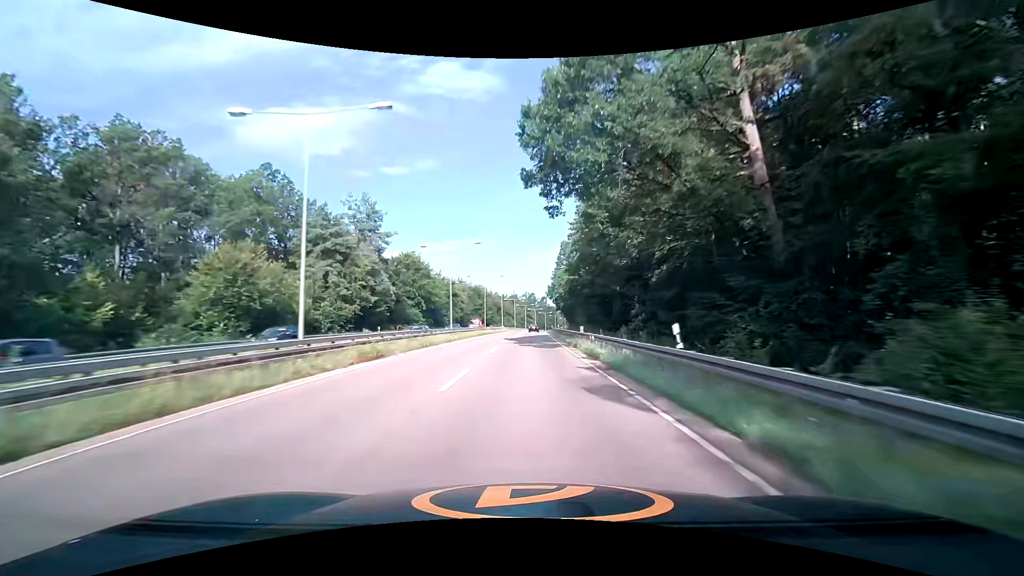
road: trunk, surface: asphalt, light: Day
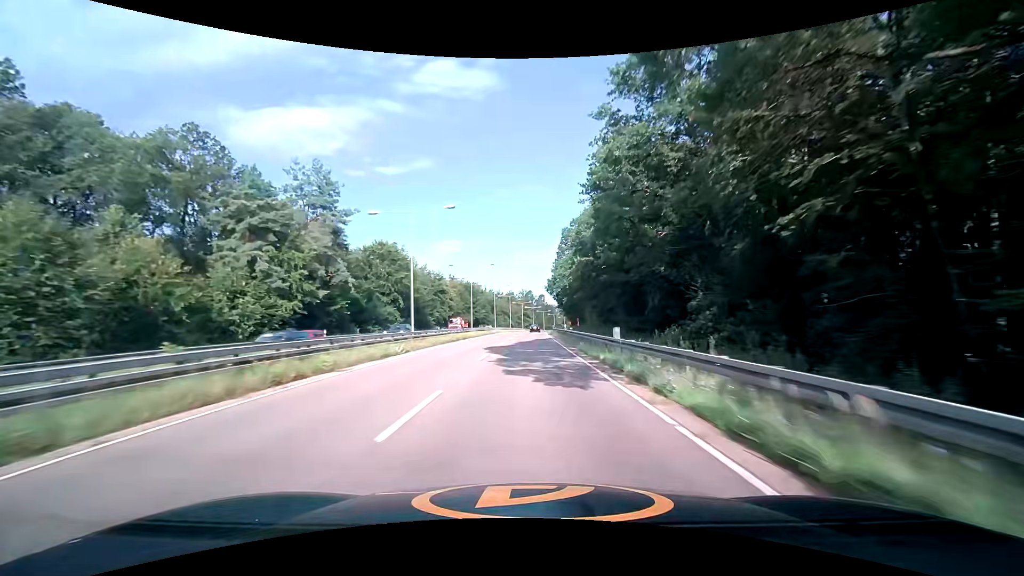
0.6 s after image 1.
(+0.1, +15.9) m; 0°
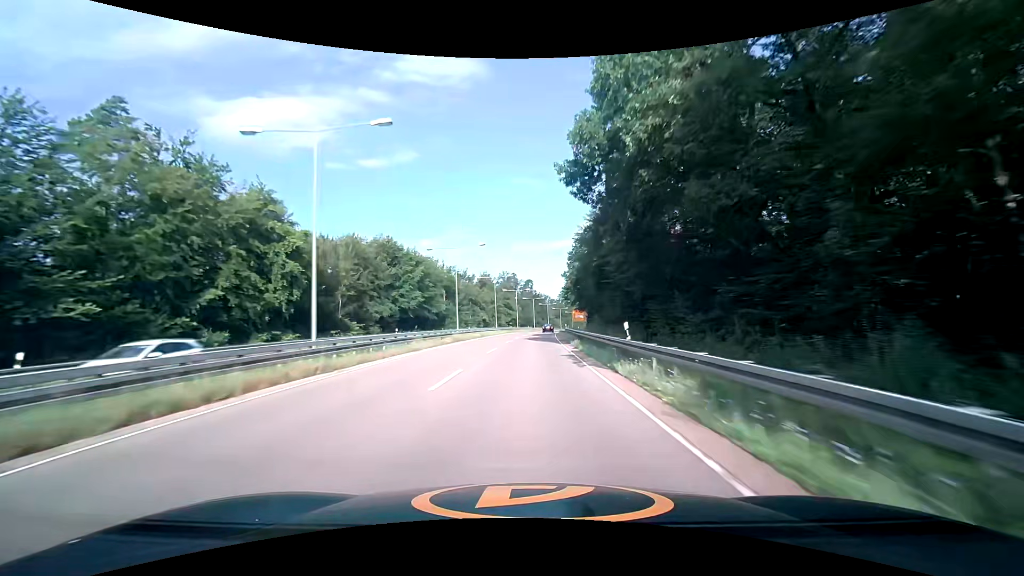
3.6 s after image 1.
(+1.5, +79.5) m; +2°
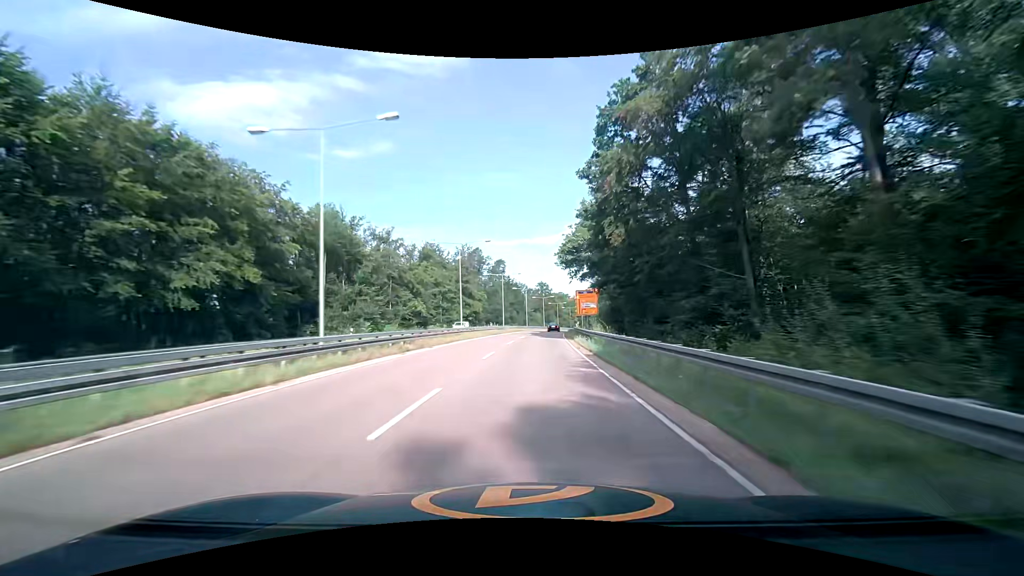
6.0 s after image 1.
(+1.6, +63.8) m; +3°
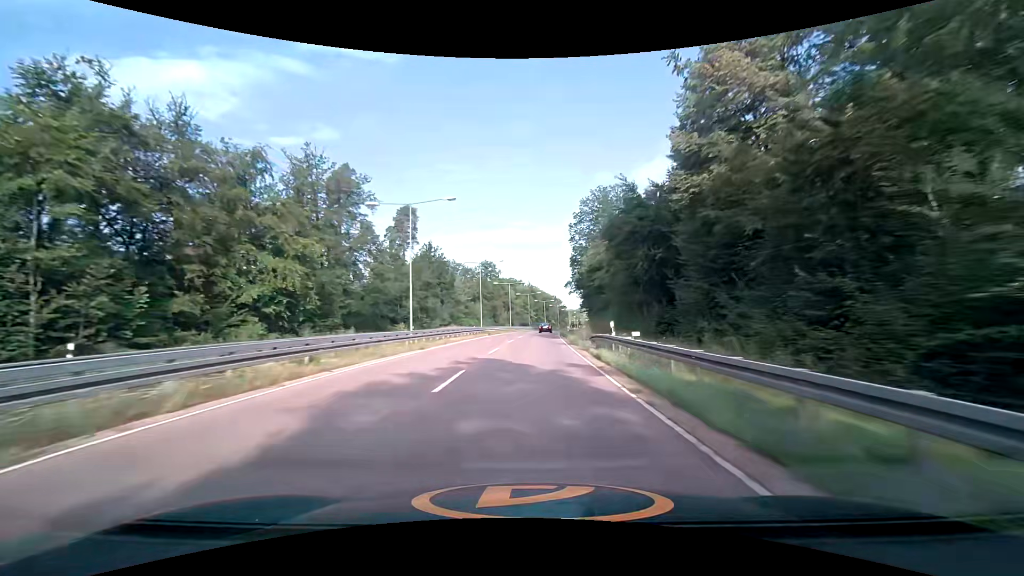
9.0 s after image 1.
(+3.8, +79.6) m; +6°
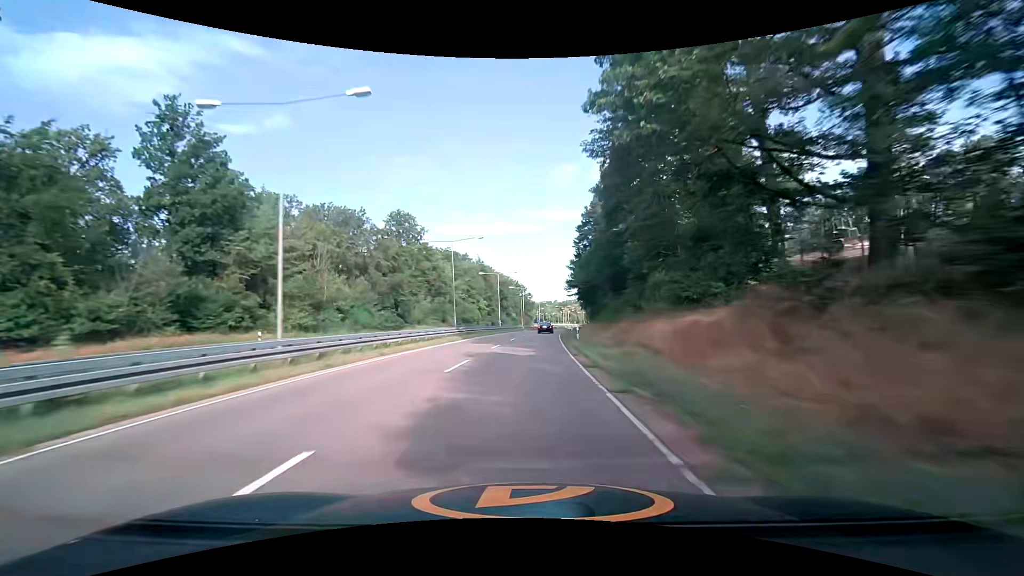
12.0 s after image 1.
(+3.7, +79.6) m; +5°
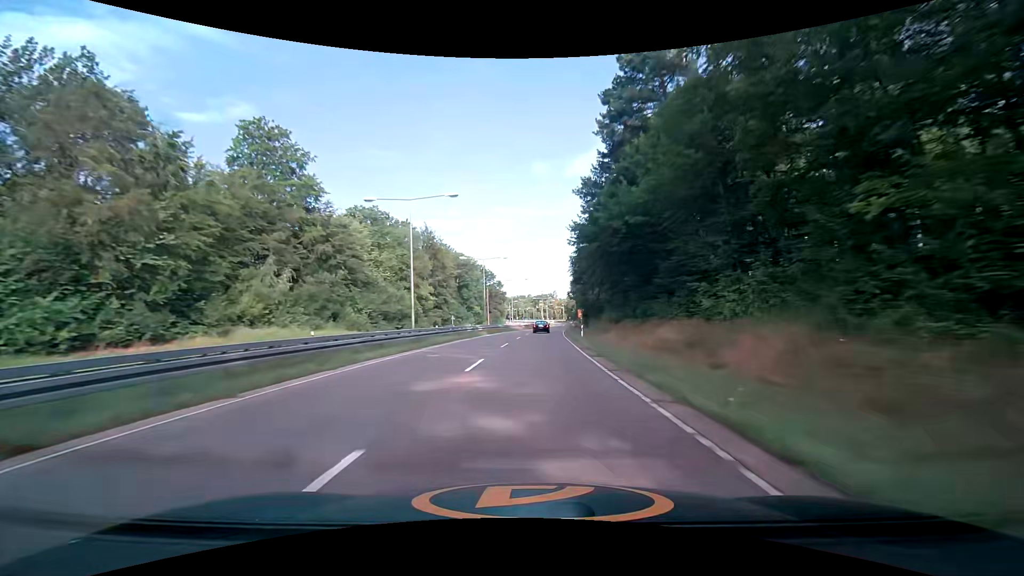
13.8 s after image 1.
(+0.9, +47.6) m; +3°
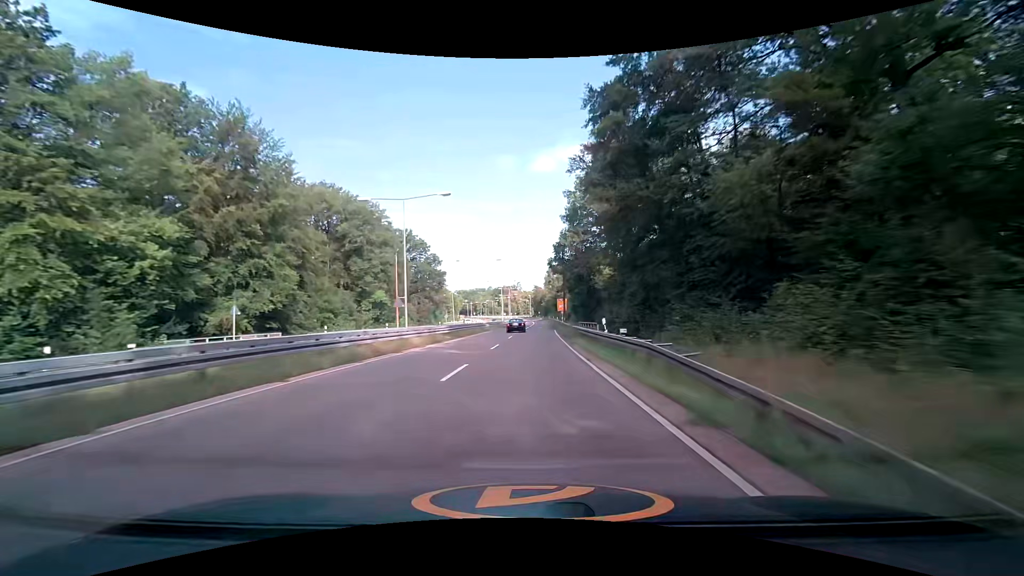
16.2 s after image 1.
(+2.8, +60.4) m; +5°
(0, +10) (0, +20) (0, +30) (0, +40) (+1, +50) (+1, +60) (+1, +70) (+2, +80) (+2, +90) (+3, +100) m
